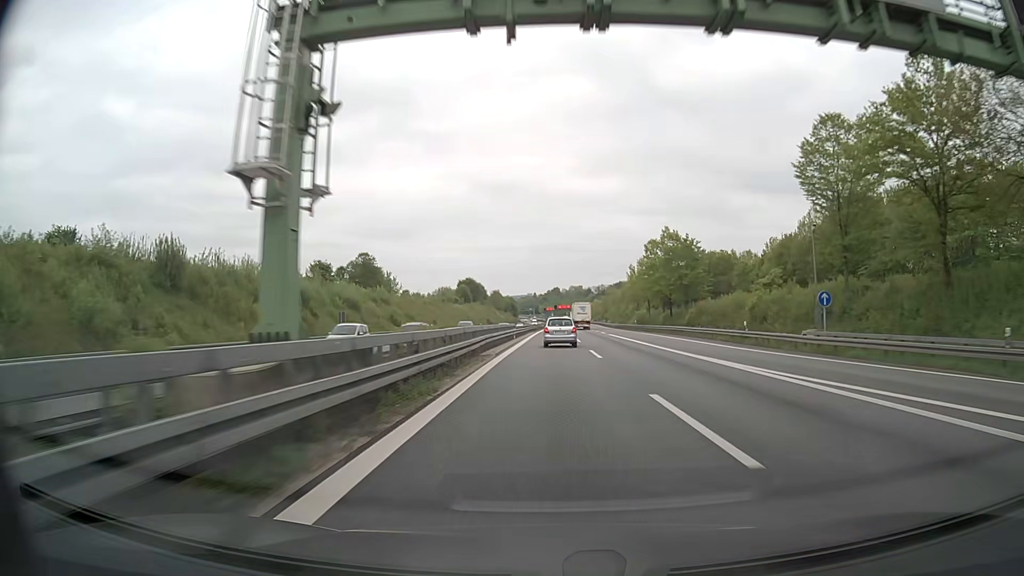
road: motorway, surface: asphalt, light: Day
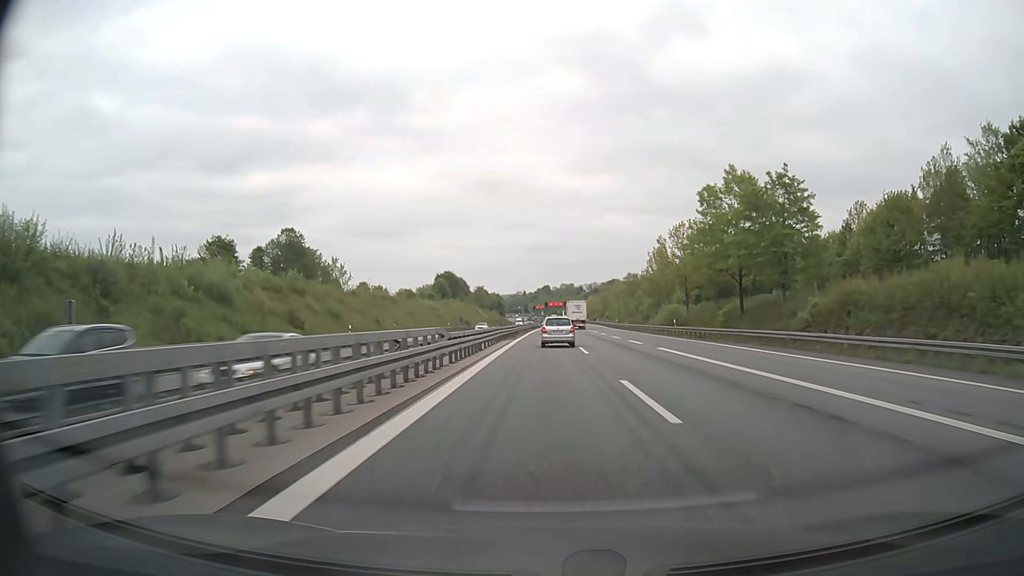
(+0.4, +33.7) m; +1°
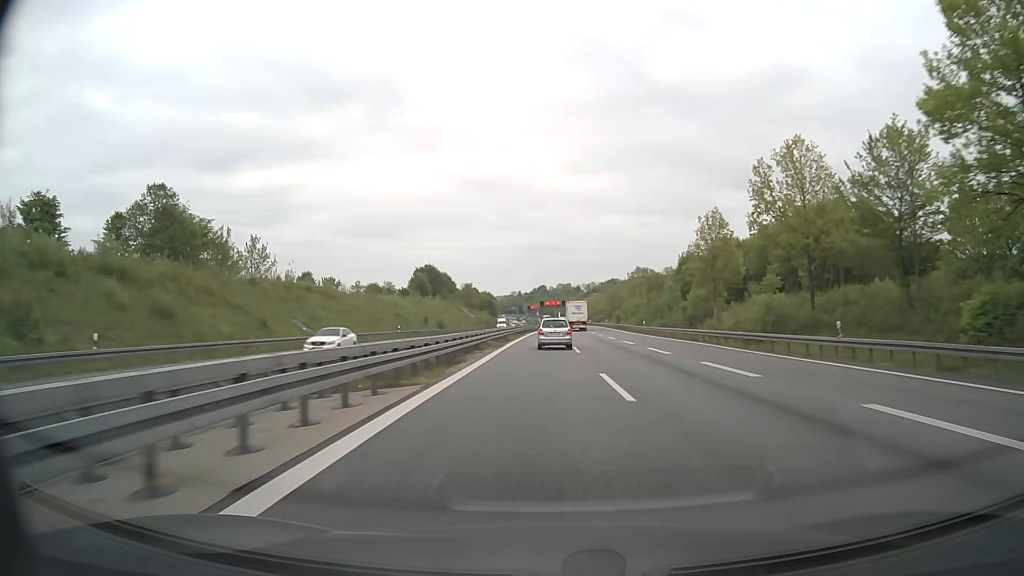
(0.0, +33.7) m; 0°
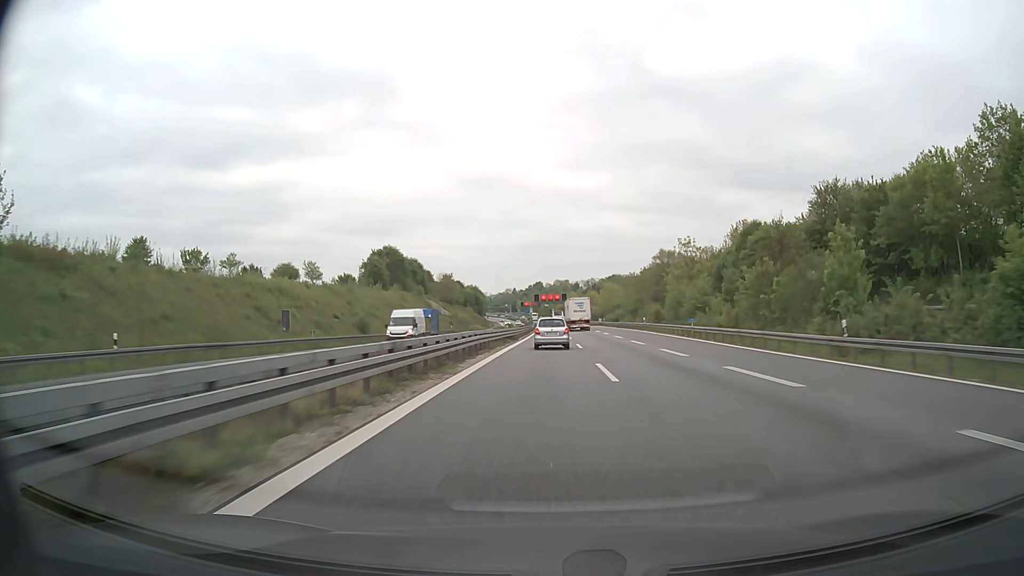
(+0.2, +50.9) m; 0°
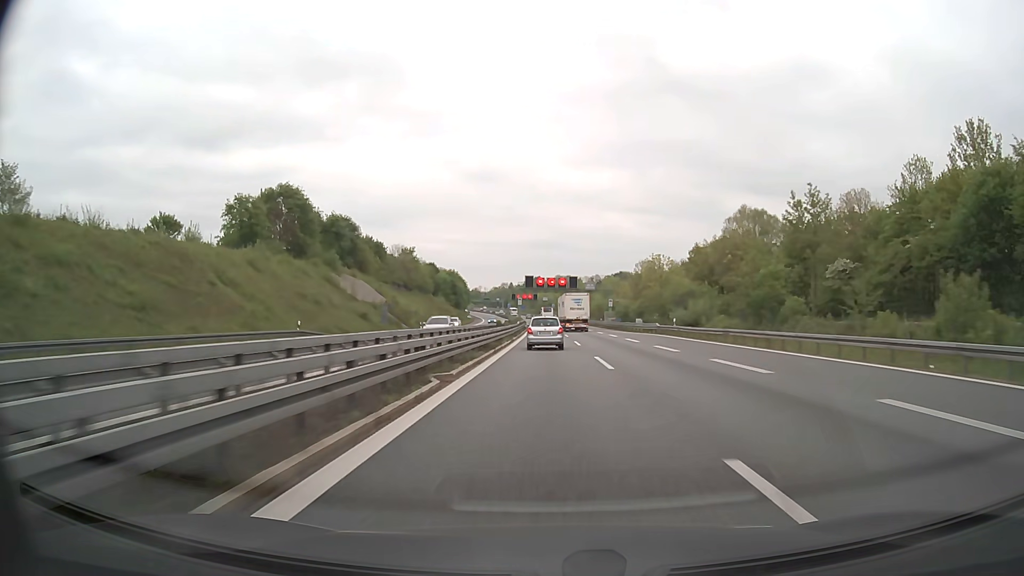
(+0.2, +69.1) m; 0°
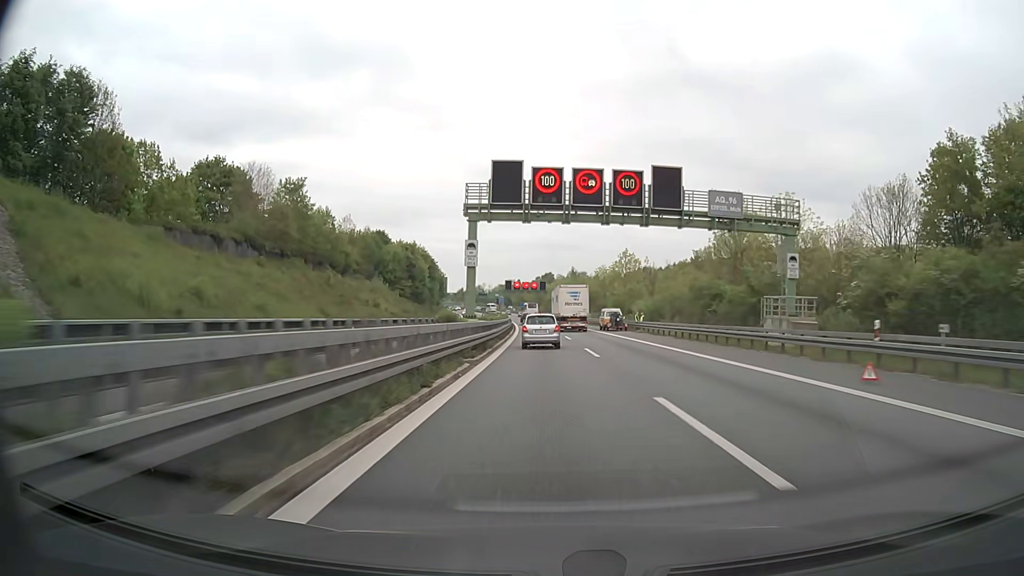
(-0.4, +84.7) m; -1°
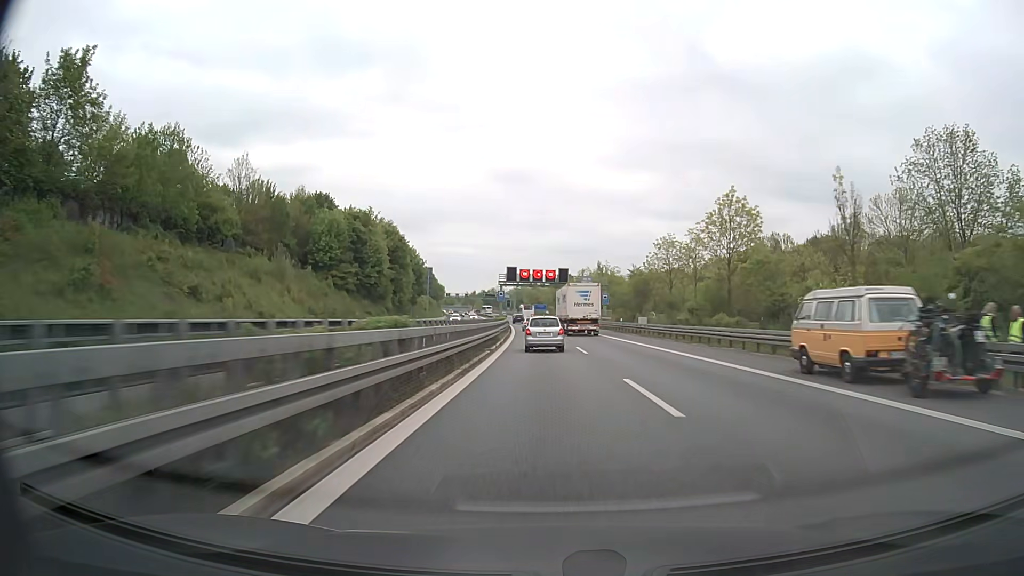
(-0.6, +49.9) m; -2°
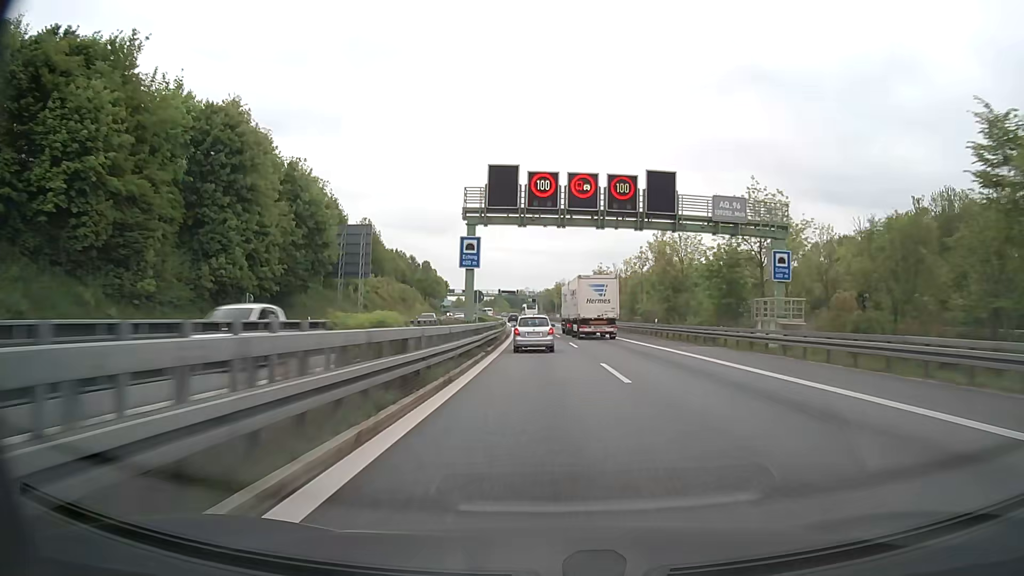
(-1.4, +66.8) m; -2°
(0, +10) (0, +20) (0, +30) (-1, +40) (-1, +50) (-1, +60) (-2, +70) (-3, +80) (-3, +90) (-4, +100) m
